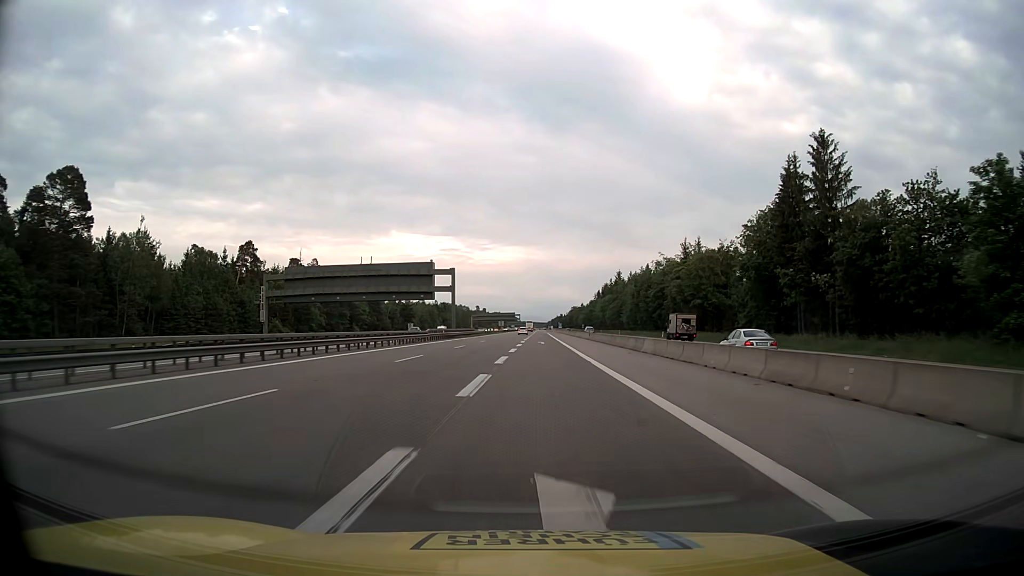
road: motorway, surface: asphalt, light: Day
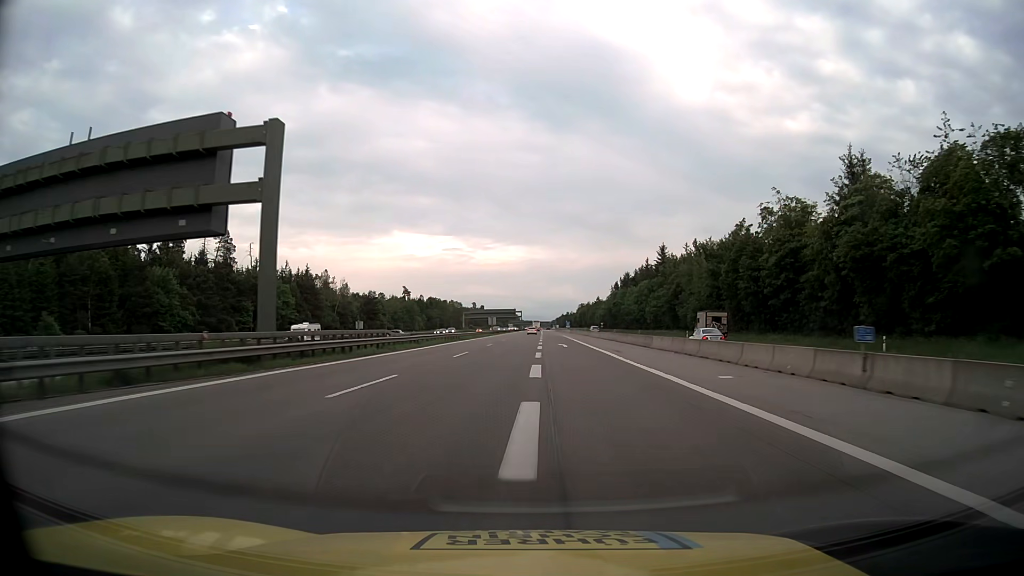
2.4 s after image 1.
(-0.3, +67.2) m; 0°
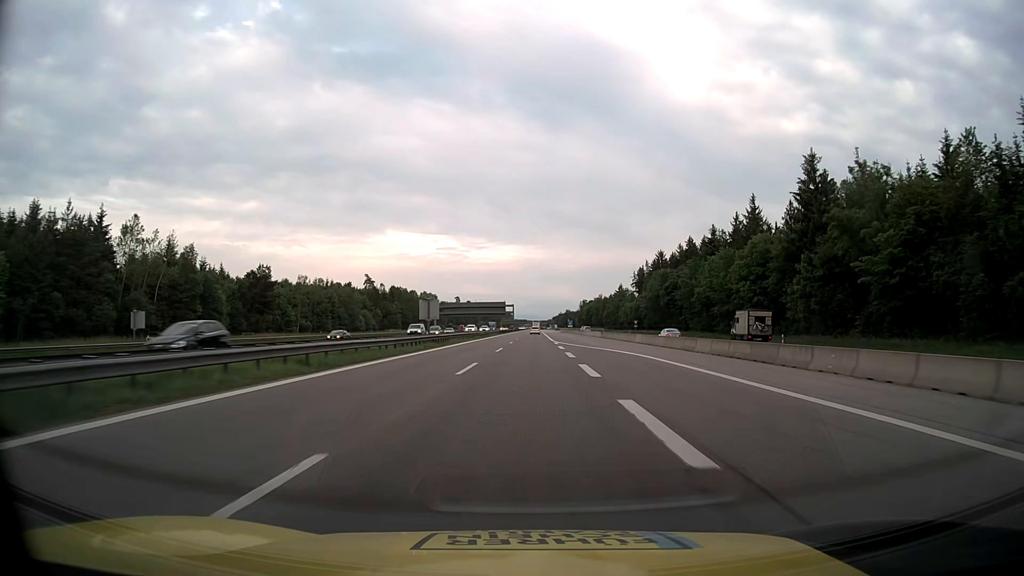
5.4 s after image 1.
(-0.1, +84.1) m; 0°
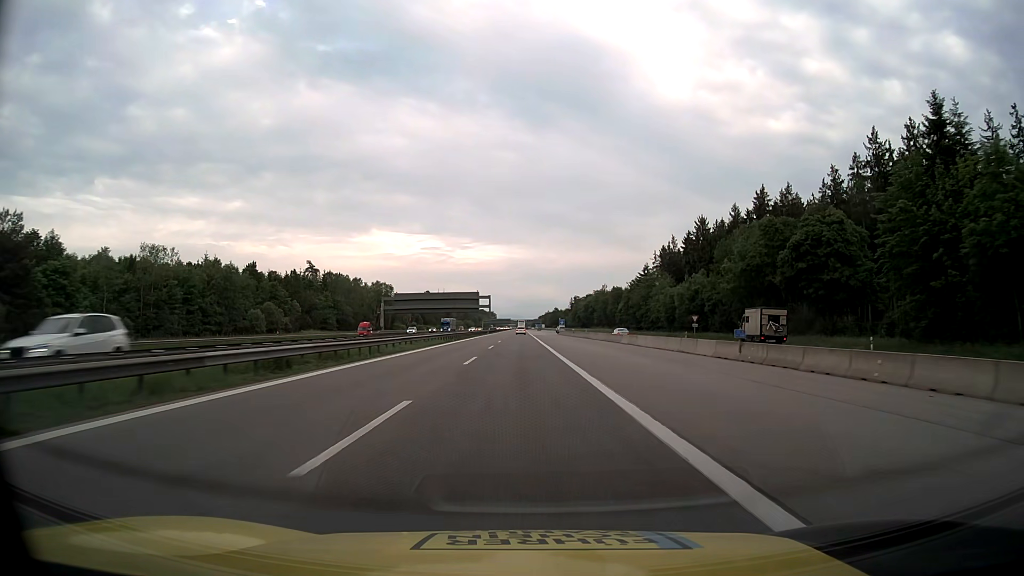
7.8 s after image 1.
(+0.8, +67.2) m; +1°
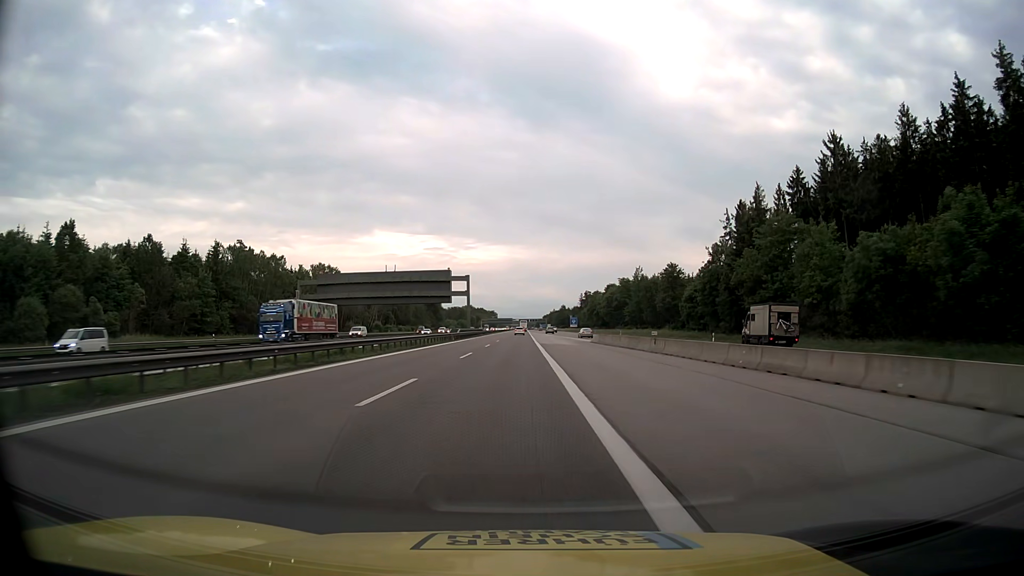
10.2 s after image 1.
(+0.2, +67.2) m; 0°
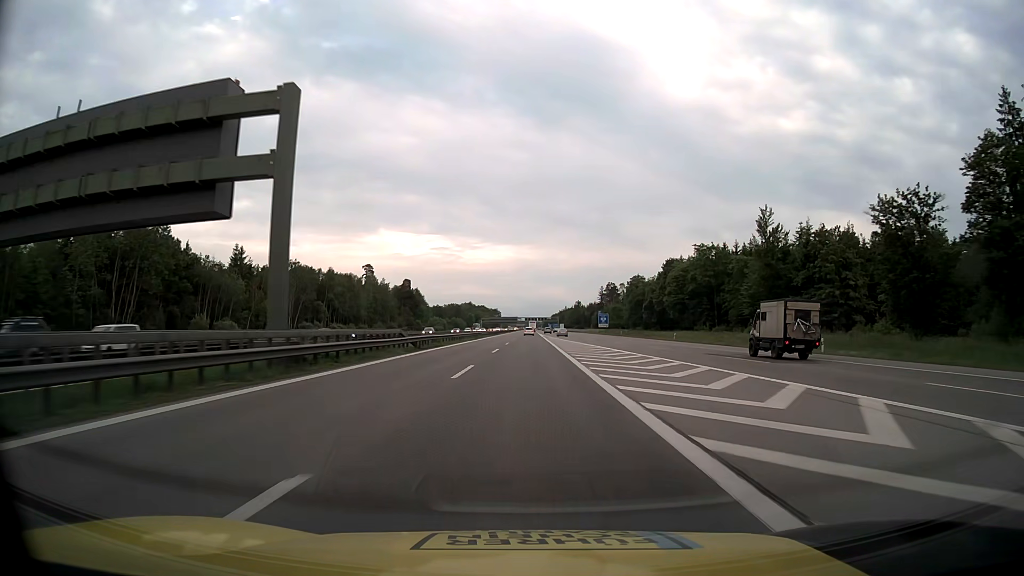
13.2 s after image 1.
(-1.0, +84.0) m; -1°
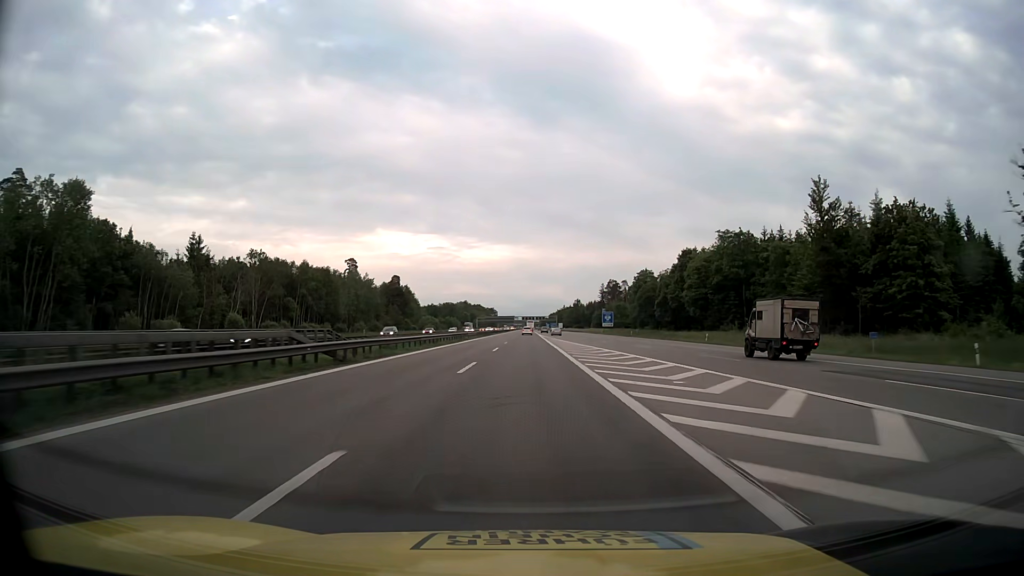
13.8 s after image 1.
(0.0, +16.8) m; 0°
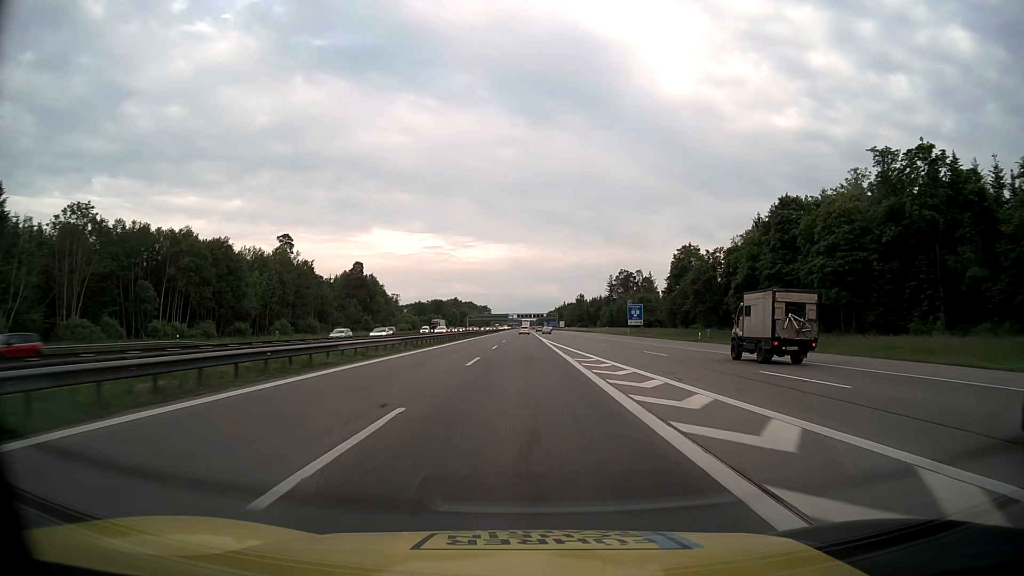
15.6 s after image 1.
(+0.2, +50.4) m; 0°
(0, +10) (0, +20) (0, +30) (0, +40) (0, +50) (0, +60) (0, +70) (0, +80) (0, +90) (0, +100) m
